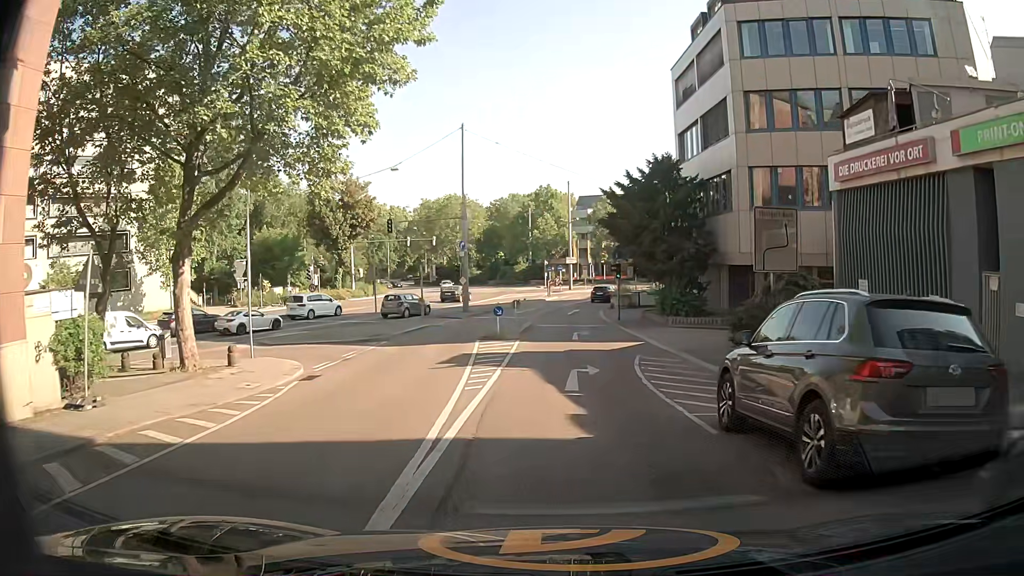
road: residential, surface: asphalt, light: Day
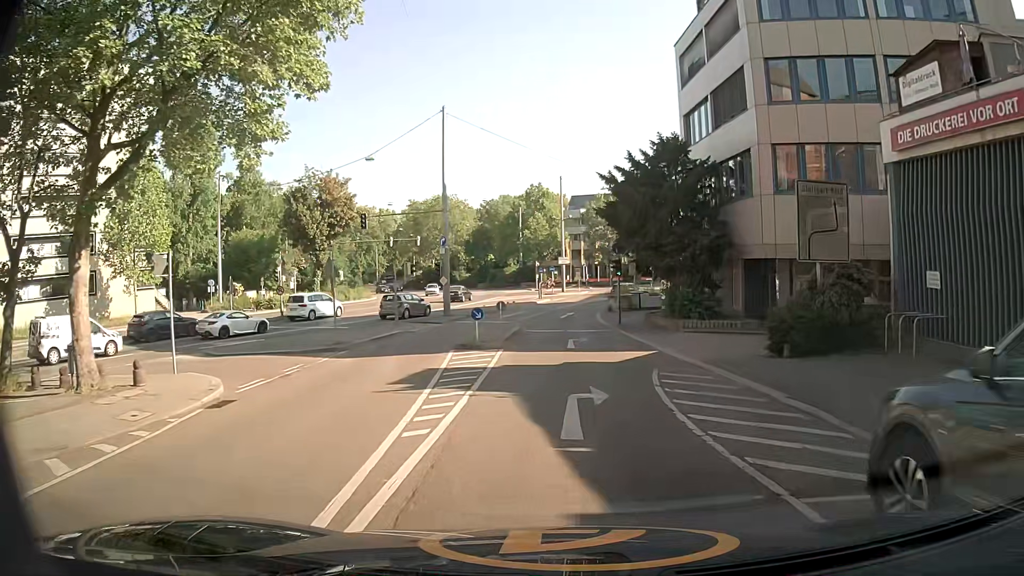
(0.0, +4.6) m; +1°
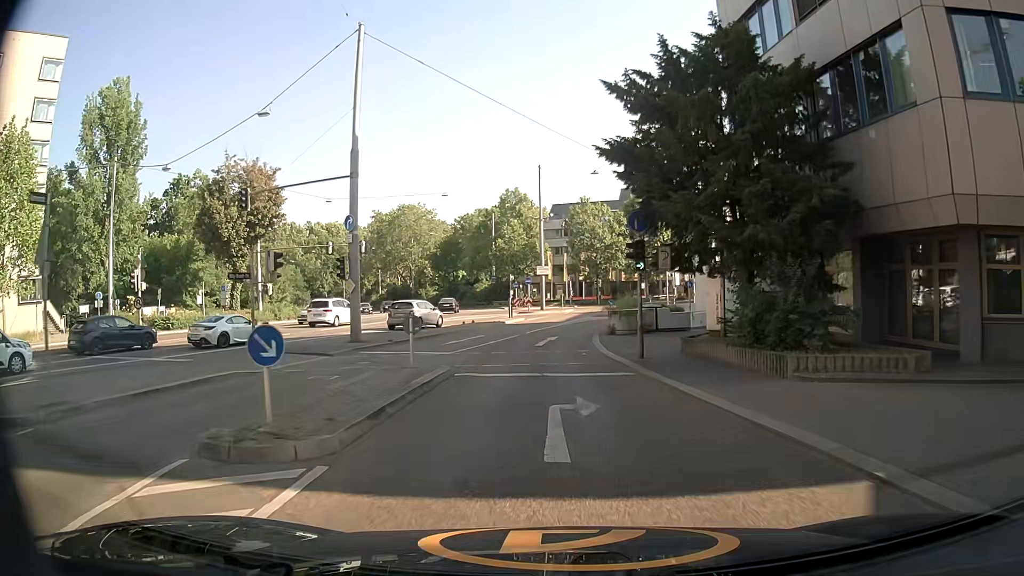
(+0.2, +14.6) m; 0°
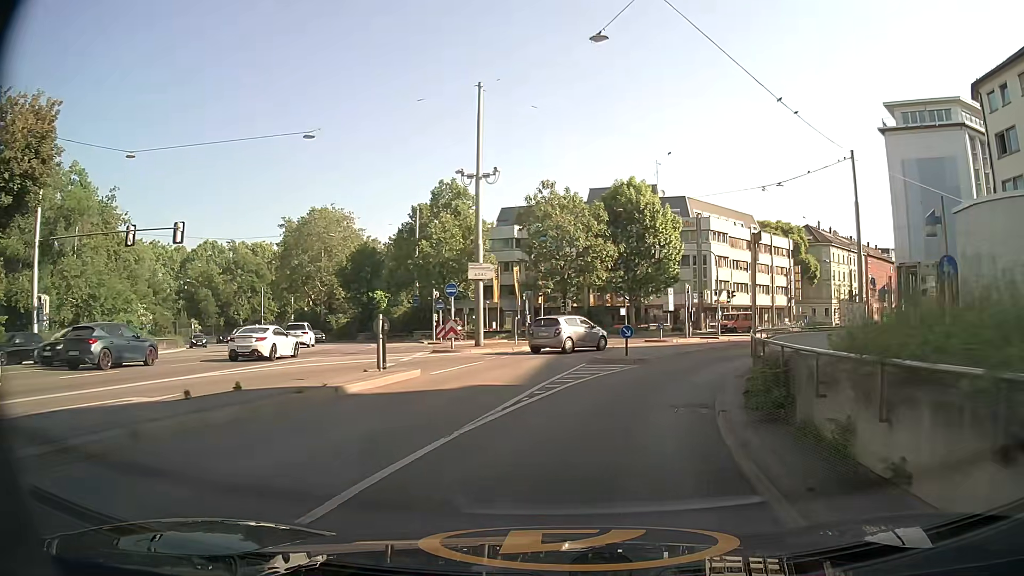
(+0.5, +26.1) m; +5°
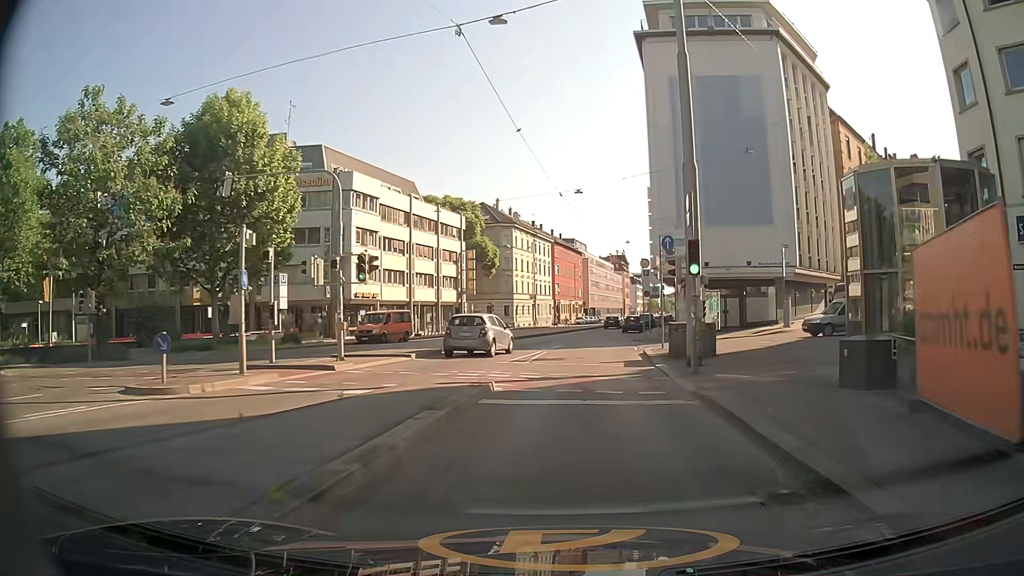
(+6.8, +25.0) m; +30°
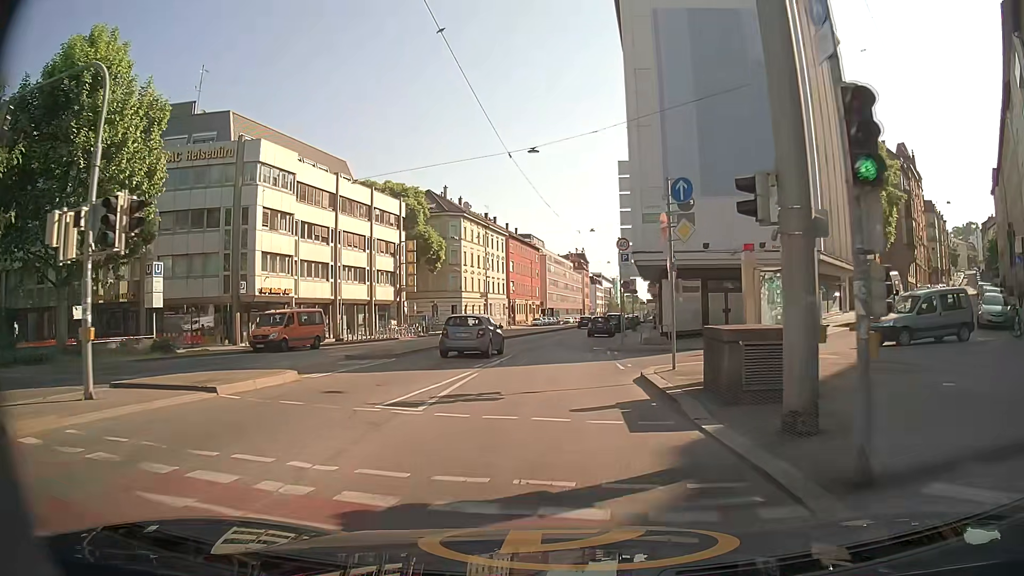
(+0.4, +10.7) m; +3°
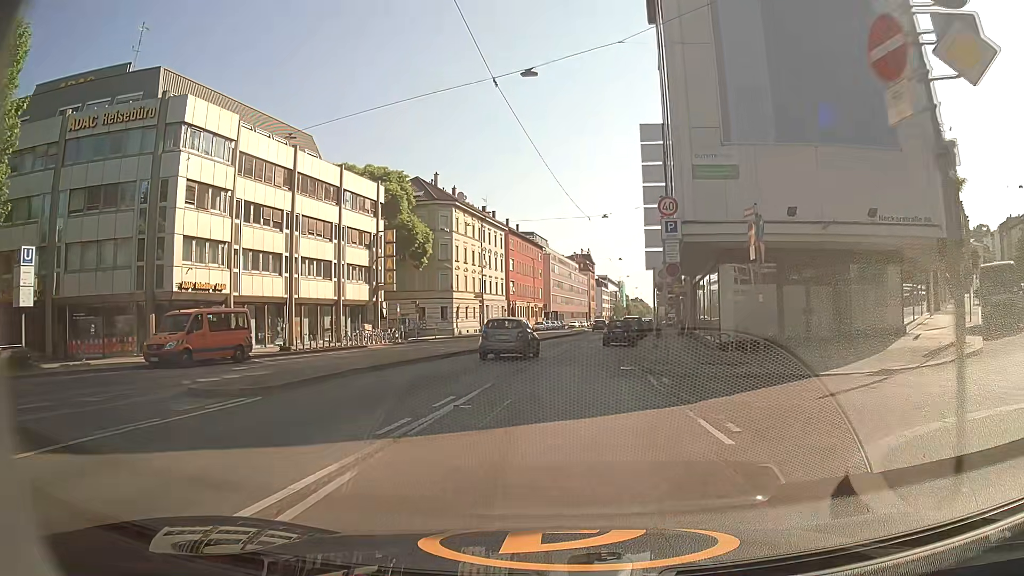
(-0.1, +10.9) m; -1°
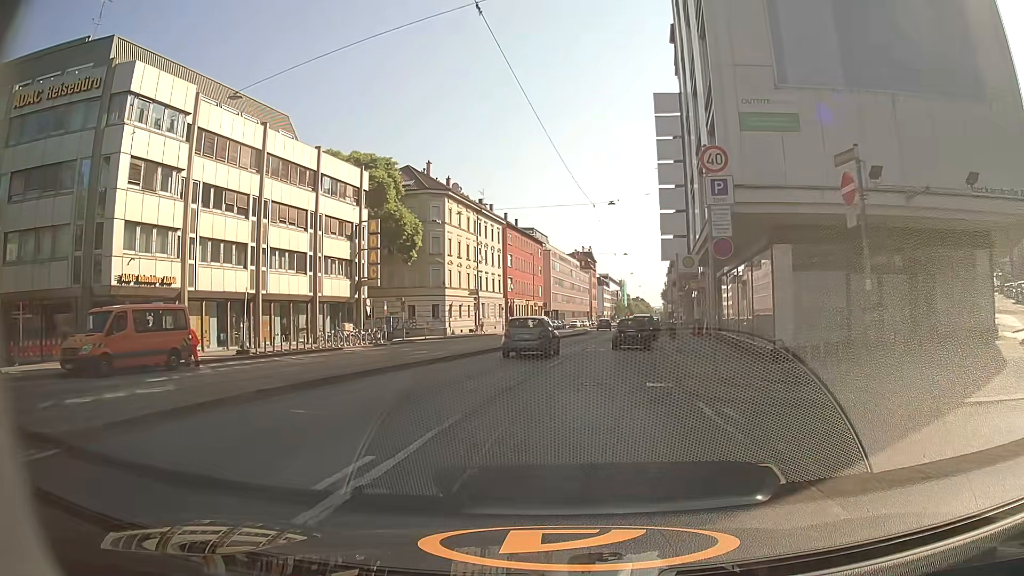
(0.0, +5.6) m; 0°
(0, +10) (0, +20) (+1, +30) (+2, +40) (+3, +50) (+5, +60) (+6, +70) (+8, +79) (+10, +89) (+11, +99) m
